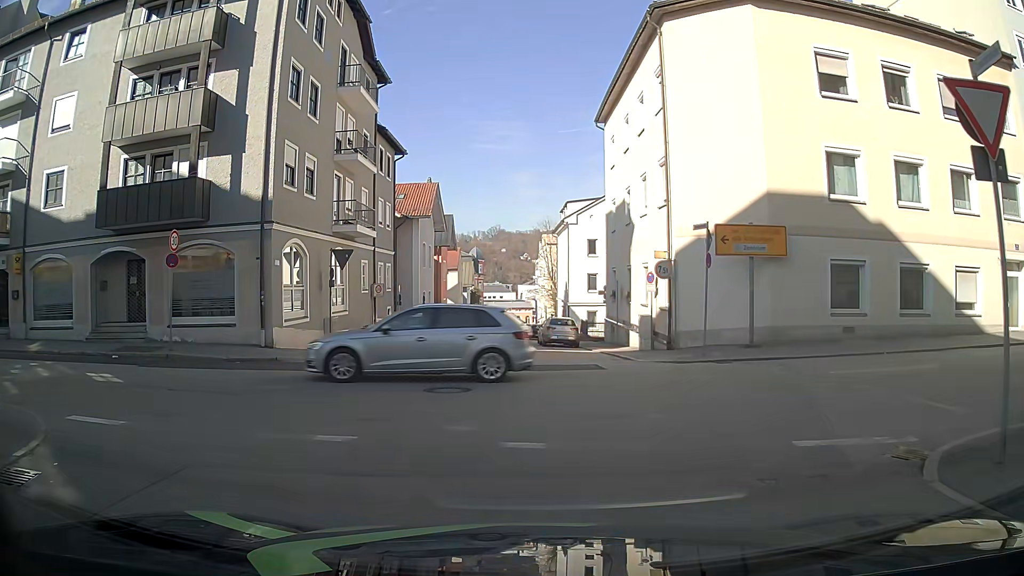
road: residential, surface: asphalt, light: Day
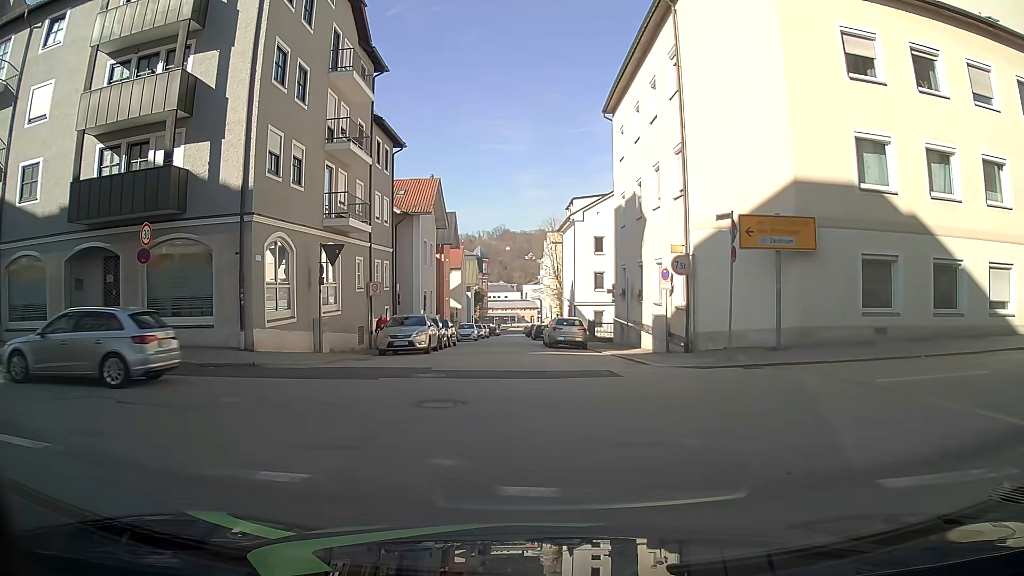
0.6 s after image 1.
(0.0, +1.7) m; 0°
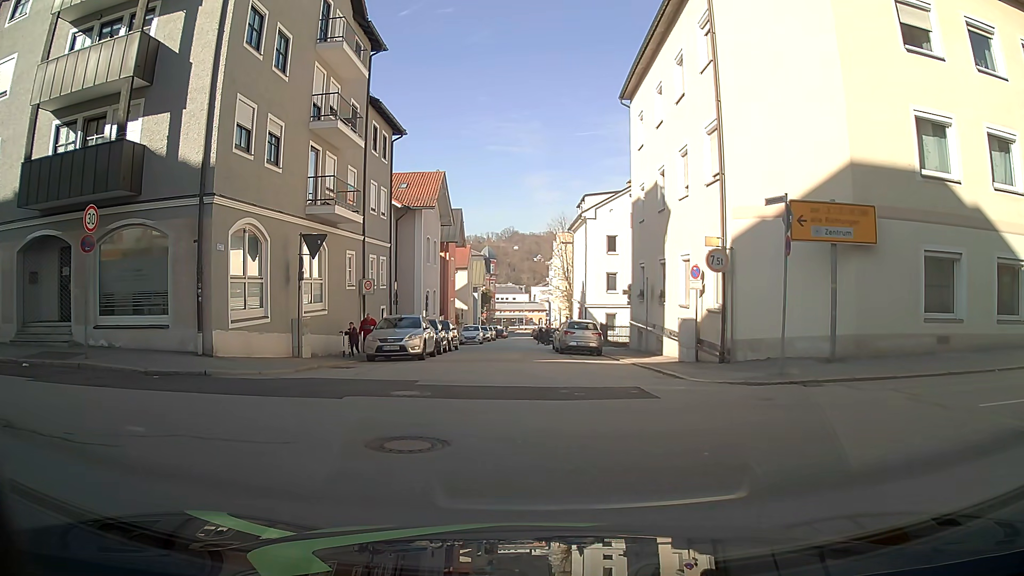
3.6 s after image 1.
(0.0, +2.8) m; 0°
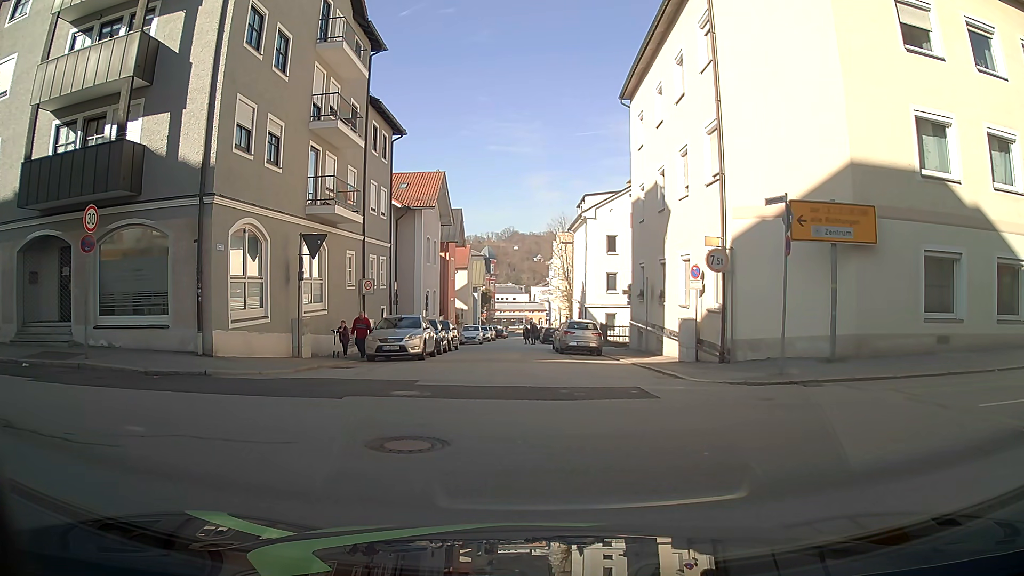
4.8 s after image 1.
(0.0, 0.0) m; 0°
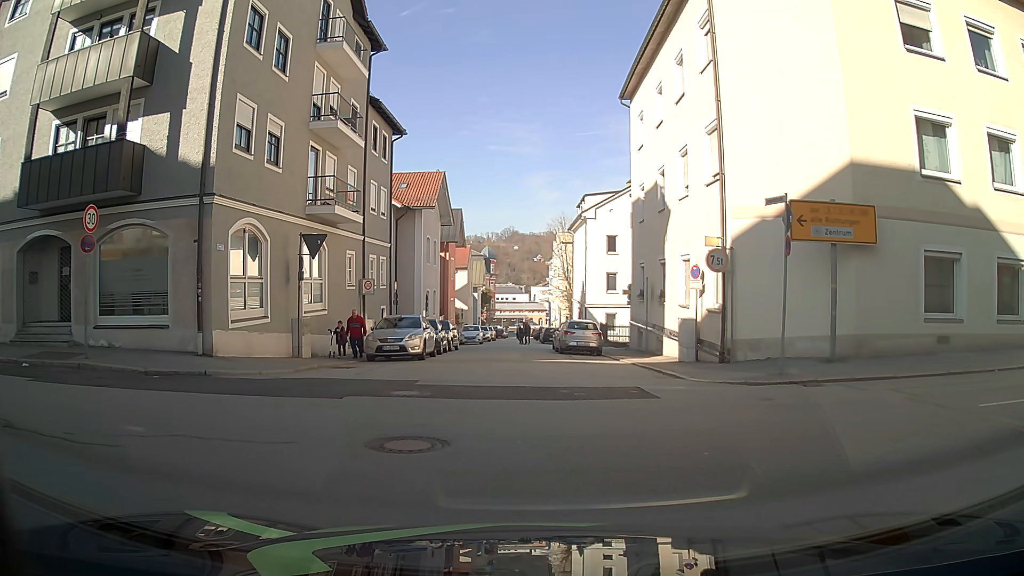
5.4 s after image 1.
(0.0, 0.0) m; 0°
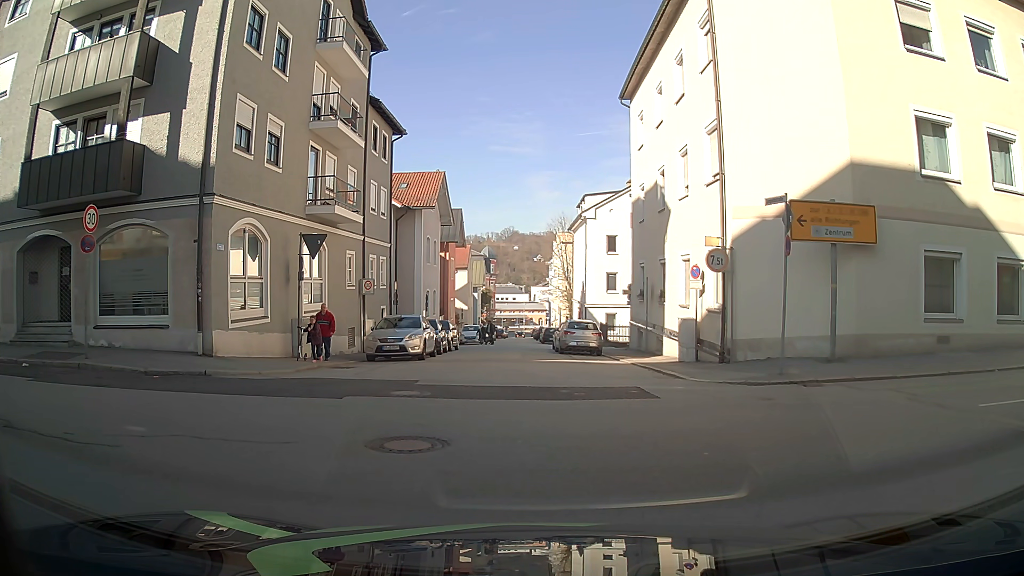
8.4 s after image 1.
(0.0, 0.0) m; 0°
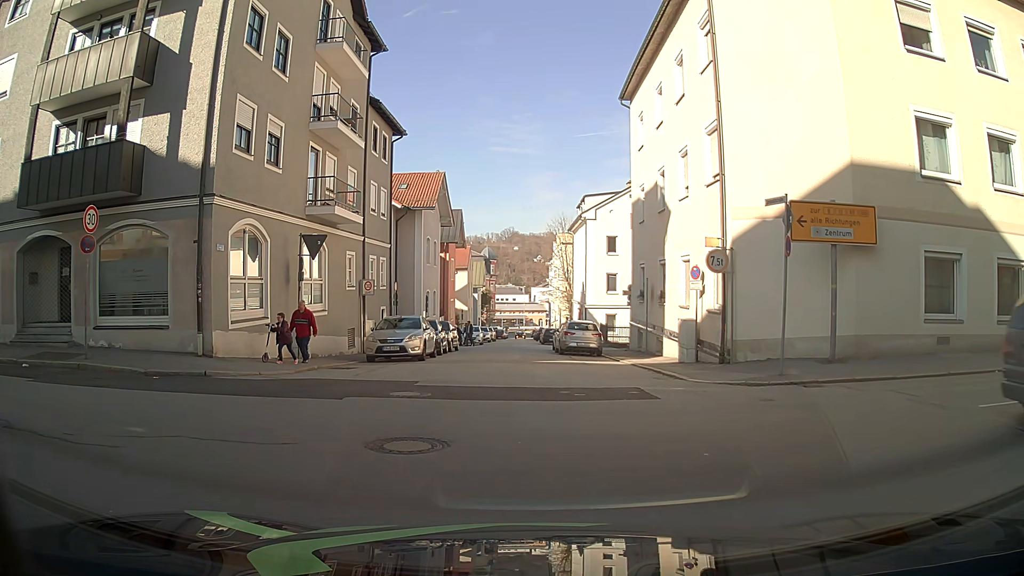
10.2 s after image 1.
(0.0, 0.0) m; 0°
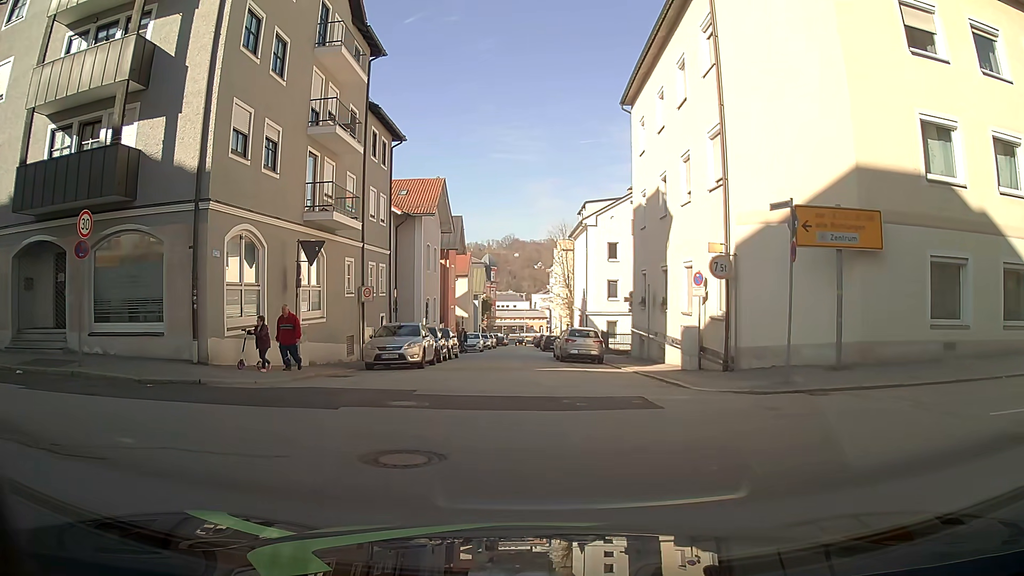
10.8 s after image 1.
(0.0, +0.3) m; 0°
